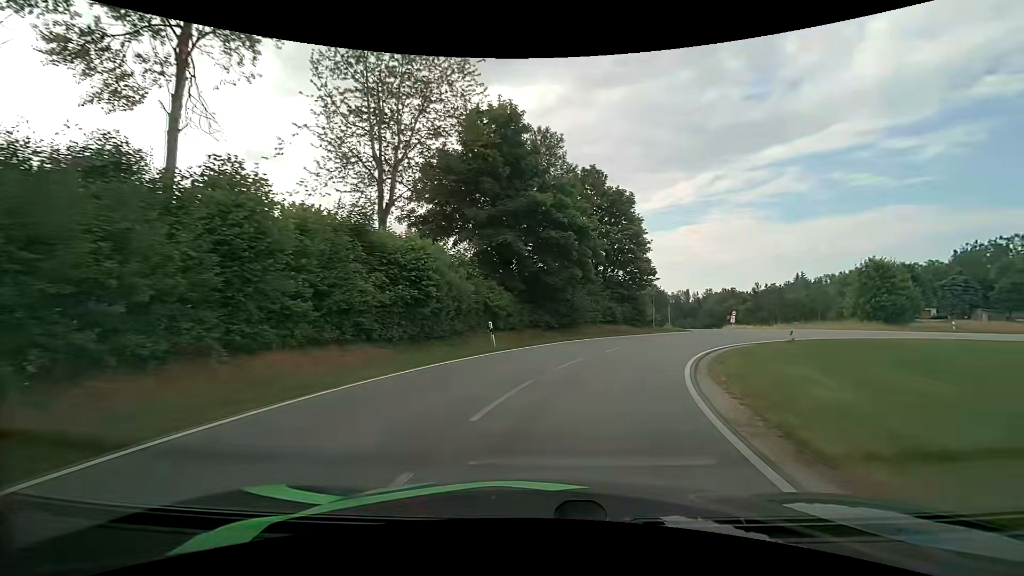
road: tertiary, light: Day
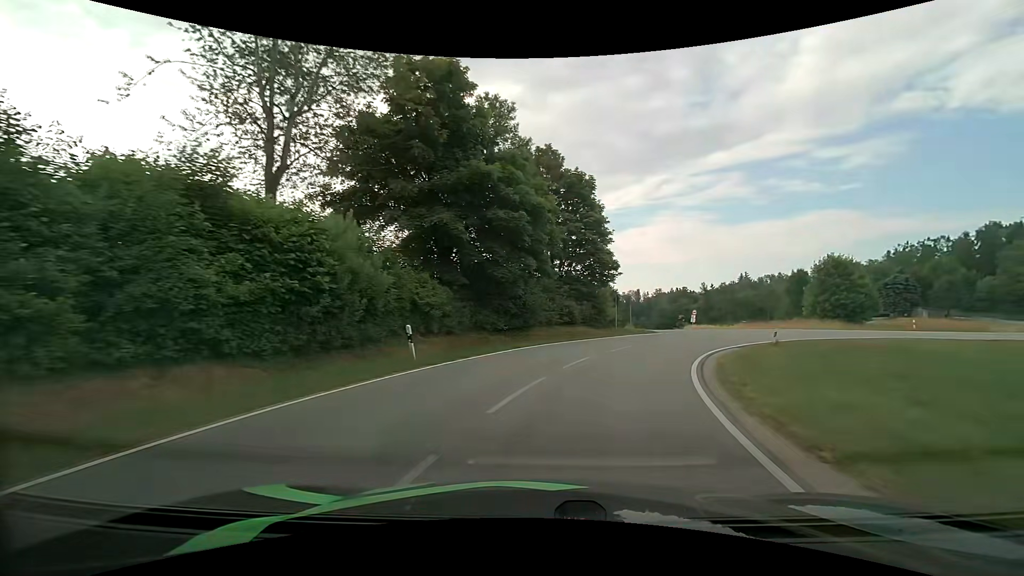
(+0.3, +5.5) m; +6°
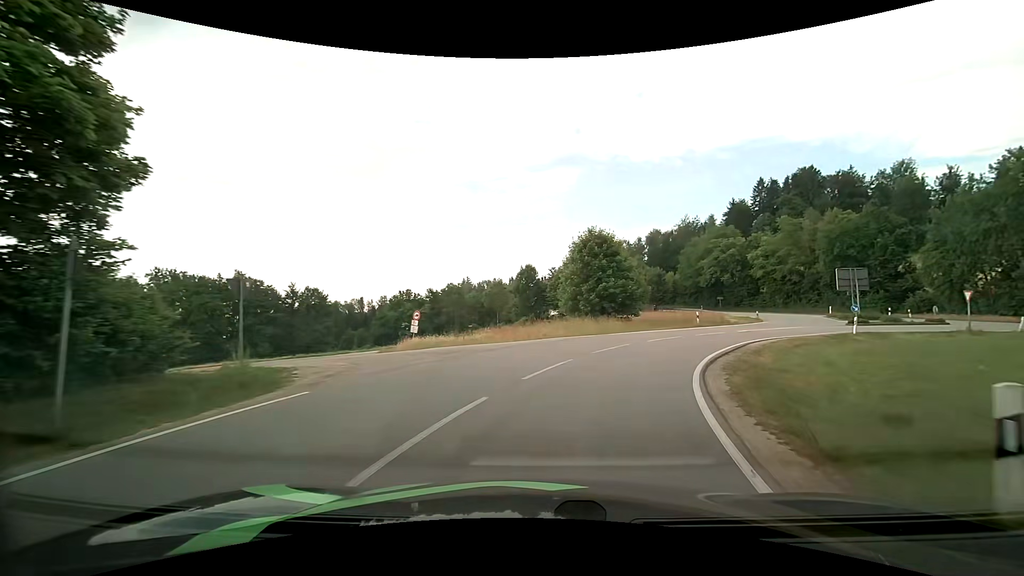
(+7.1, +25.7) m; +30°
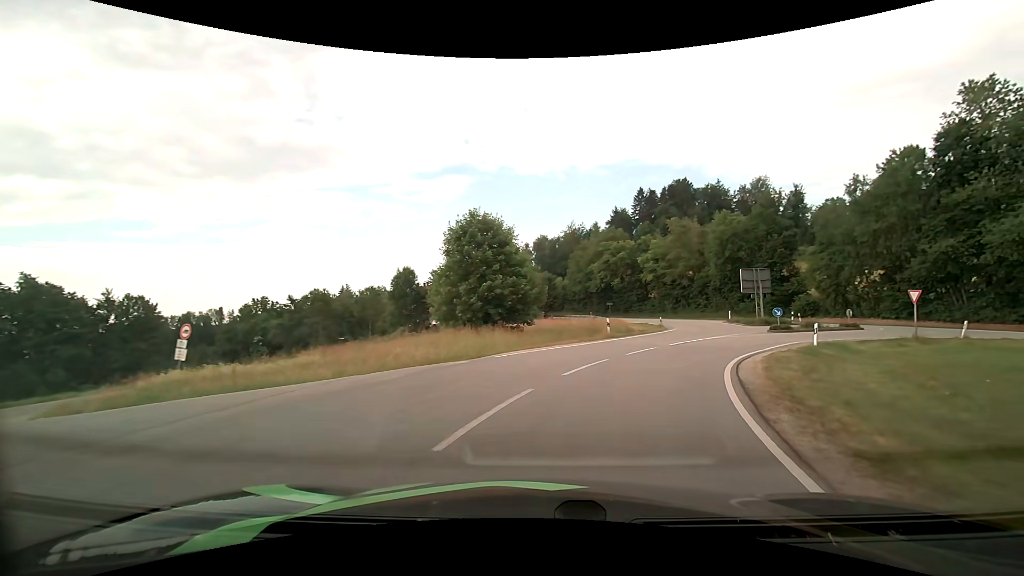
(+1.1, +10.6) m; +12°
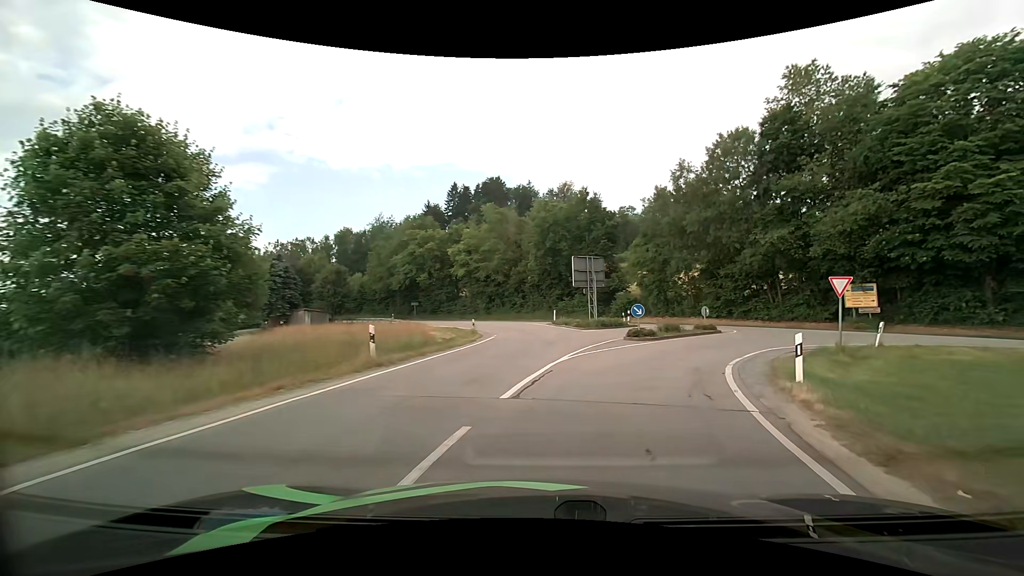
(+2.7, +14.3) m; +21°
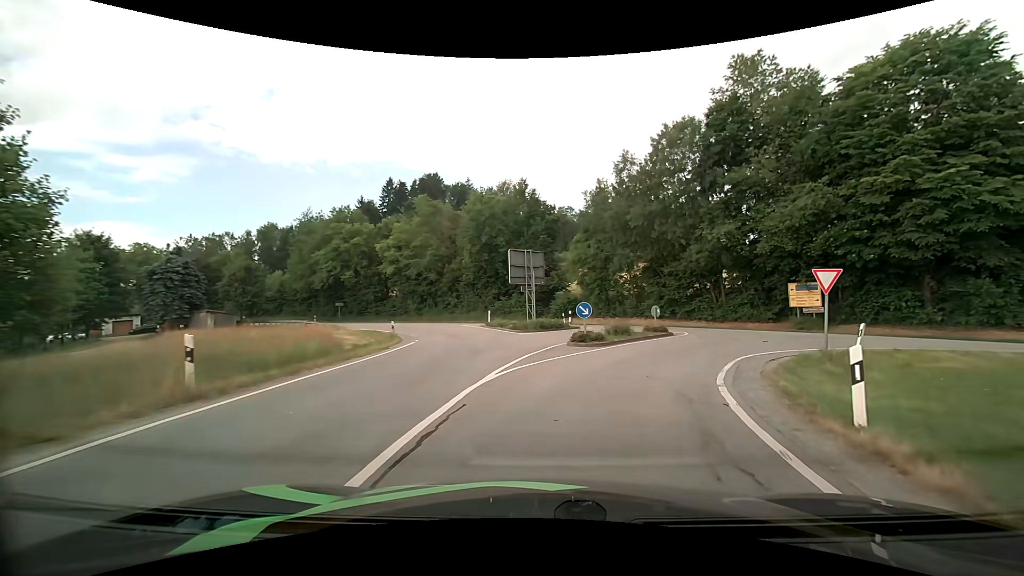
(+0.3, +4.3) m; +7°
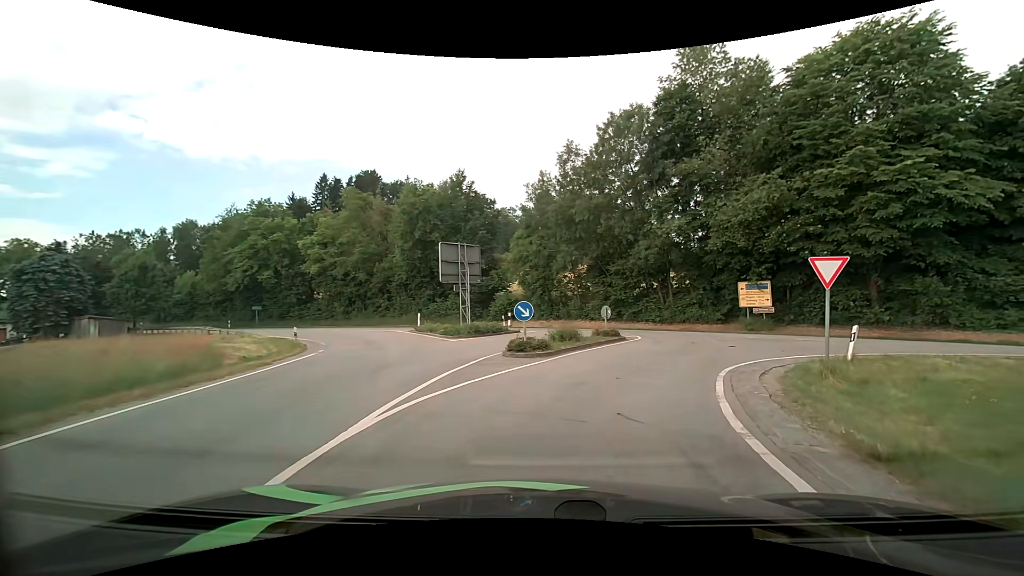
(+0.2, +4.0) m; +6°
